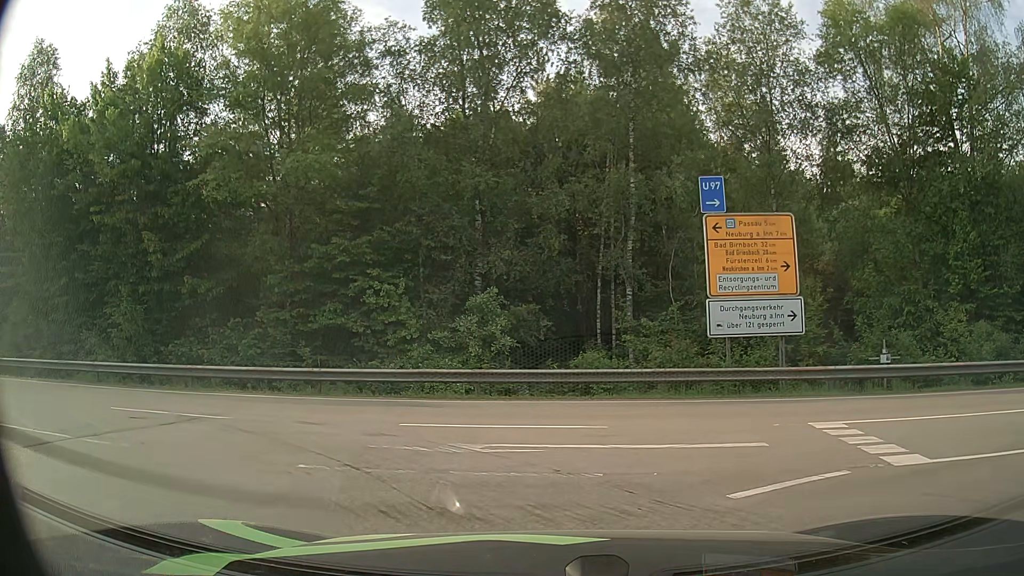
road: motorway_link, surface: asphalt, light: Day
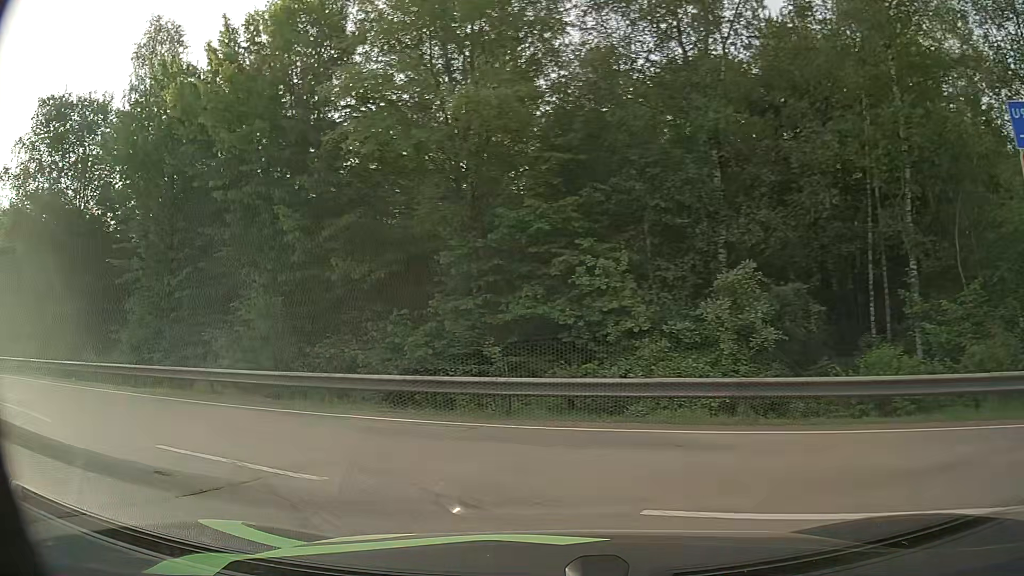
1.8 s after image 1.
(-0.7, +5.5) m; -18°
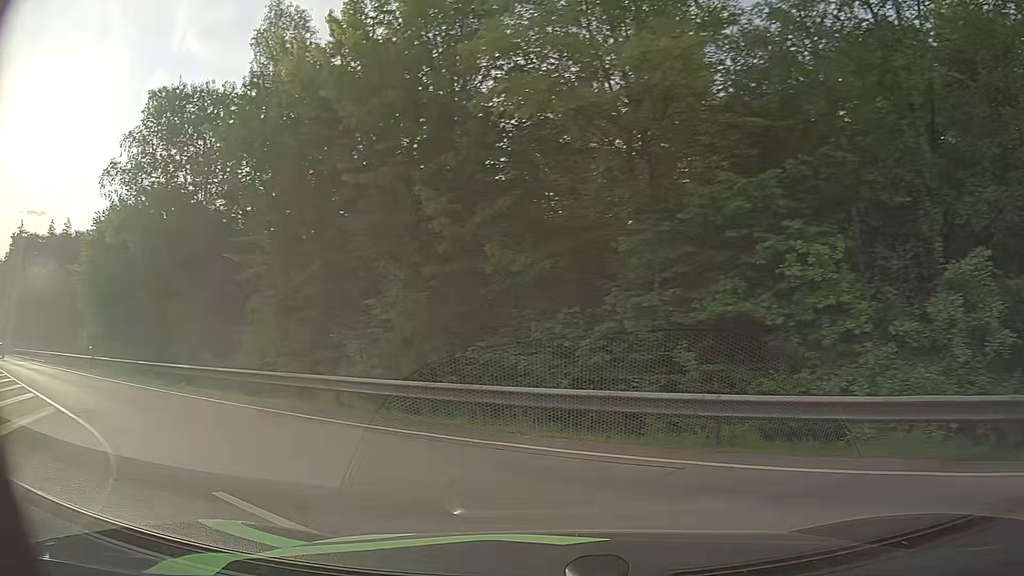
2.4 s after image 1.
(-0.3, +2.9) m; -12°
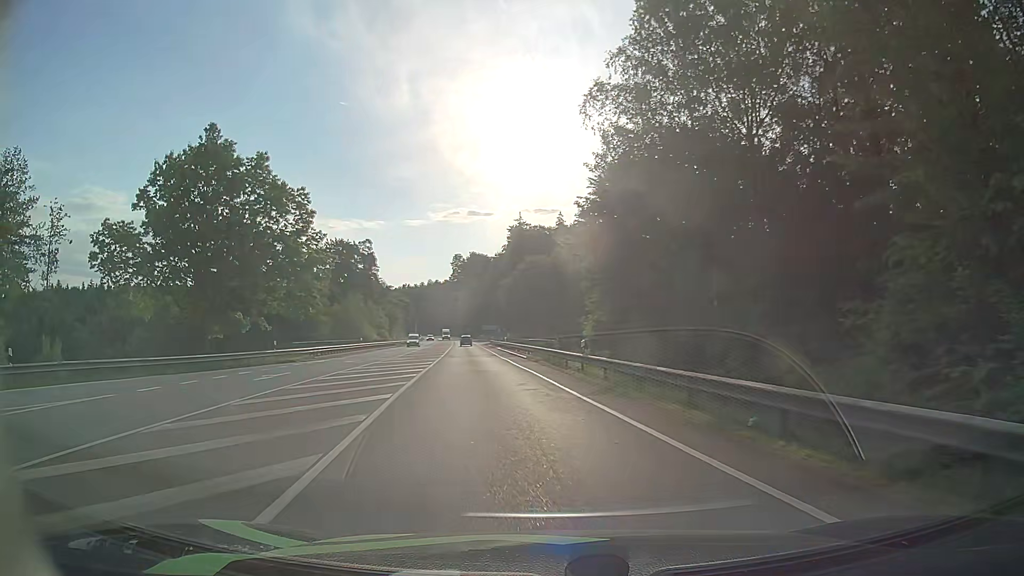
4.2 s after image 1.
(-5.5, +11.0) m; -47°
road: secondary
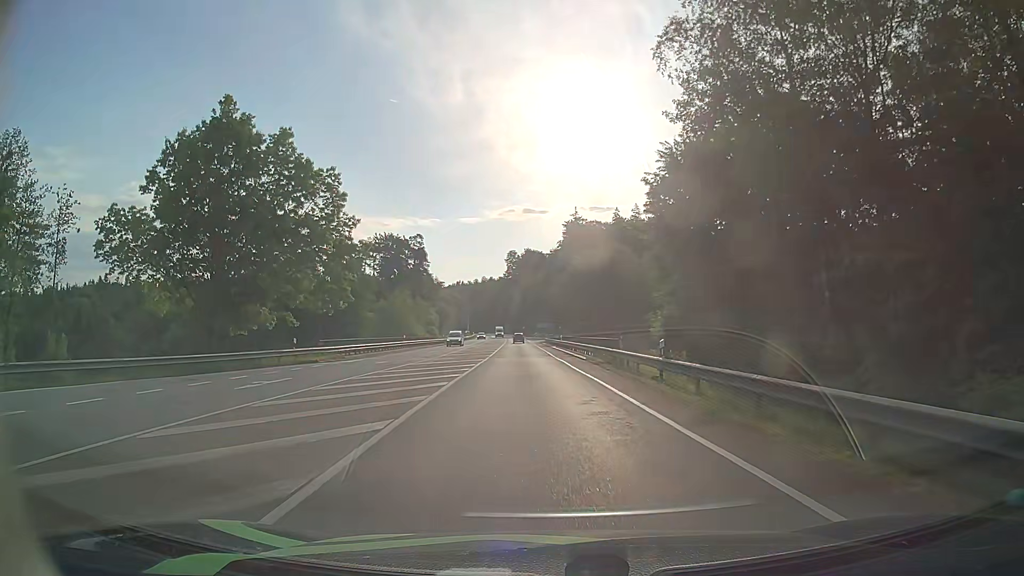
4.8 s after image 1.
(-0.3, +5.6) m; -5°
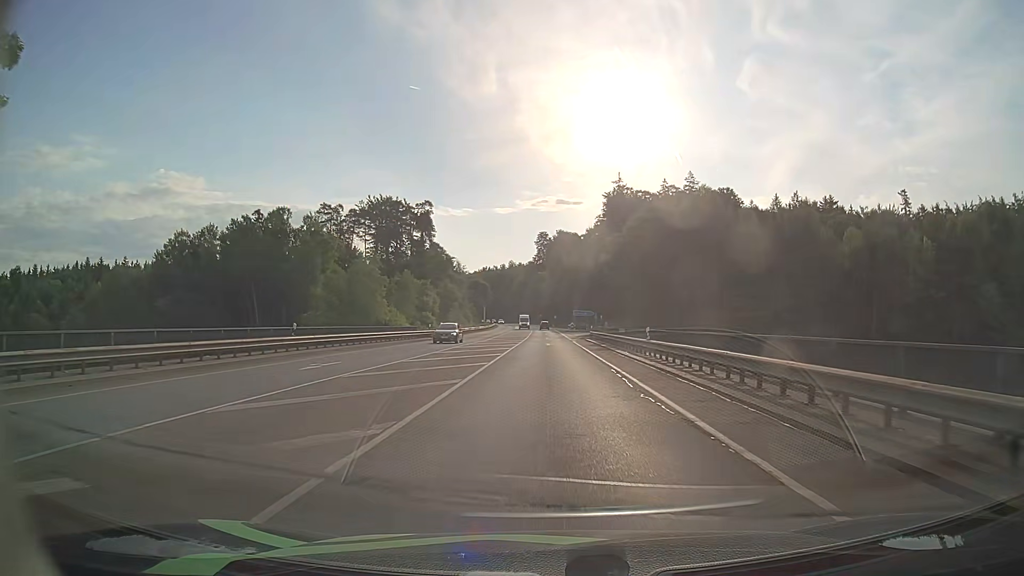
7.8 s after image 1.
(-1.6, +37.3) m; -4°
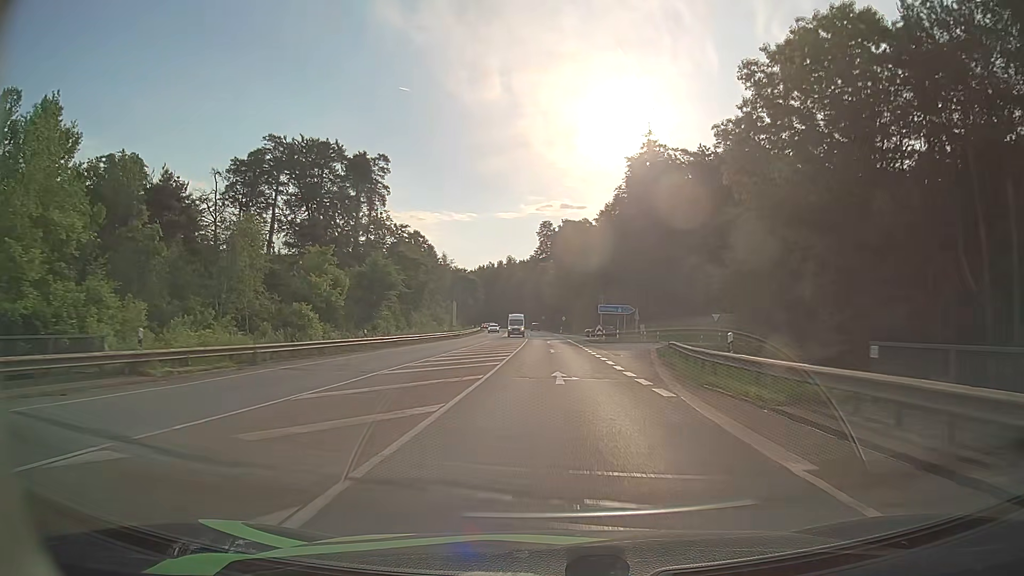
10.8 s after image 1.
(+0.3, +48.4) m; 0°
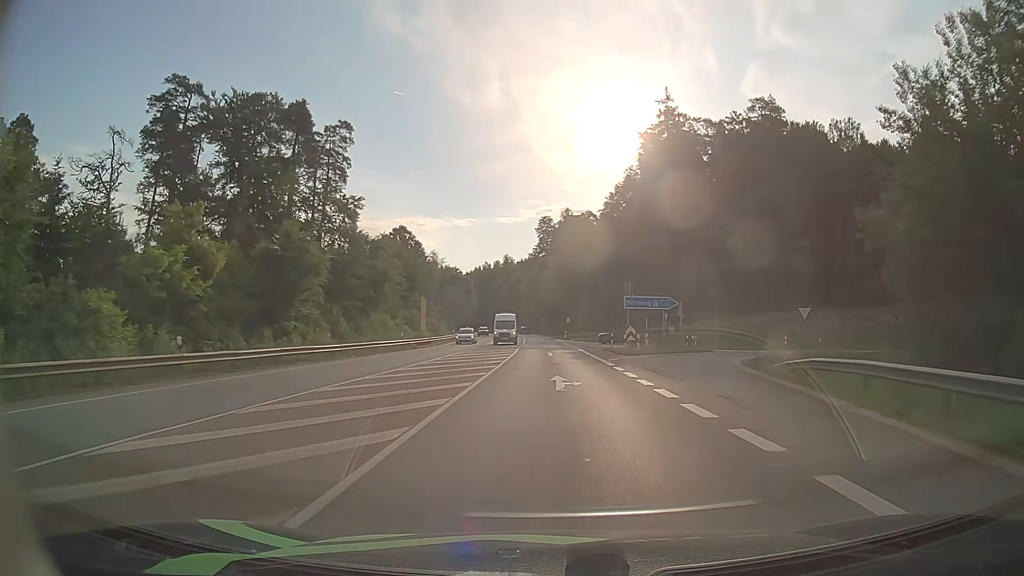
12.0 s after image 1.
(0.0, +21.8) m; 0°
(0, +10) (0, +20) (0, +30) (0, +40) (0, +50) (0, +60) (0, +70) (-1, +80) (-1, +90) (-1, +100) m
